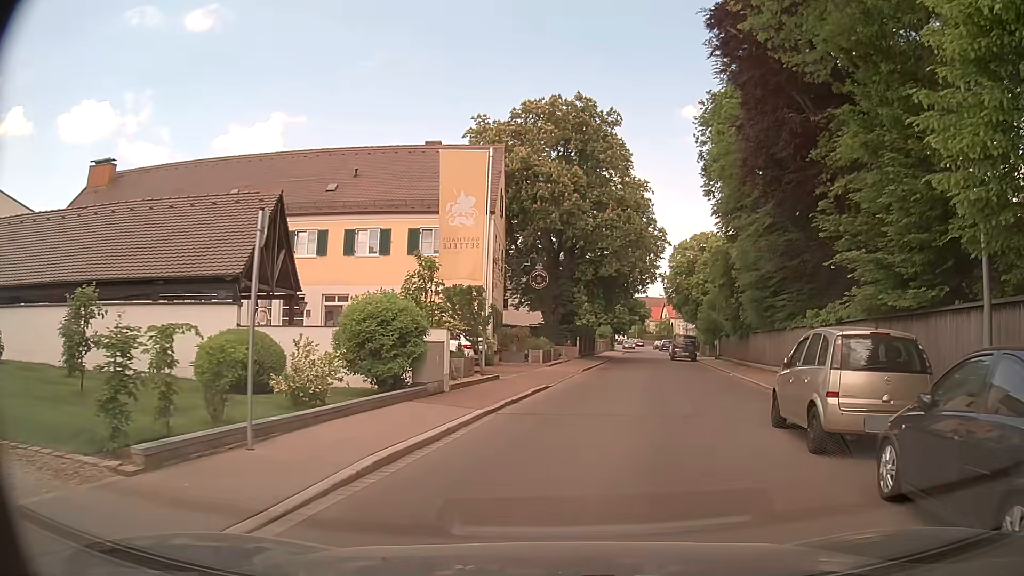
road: unclassified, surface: asphalt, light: Day
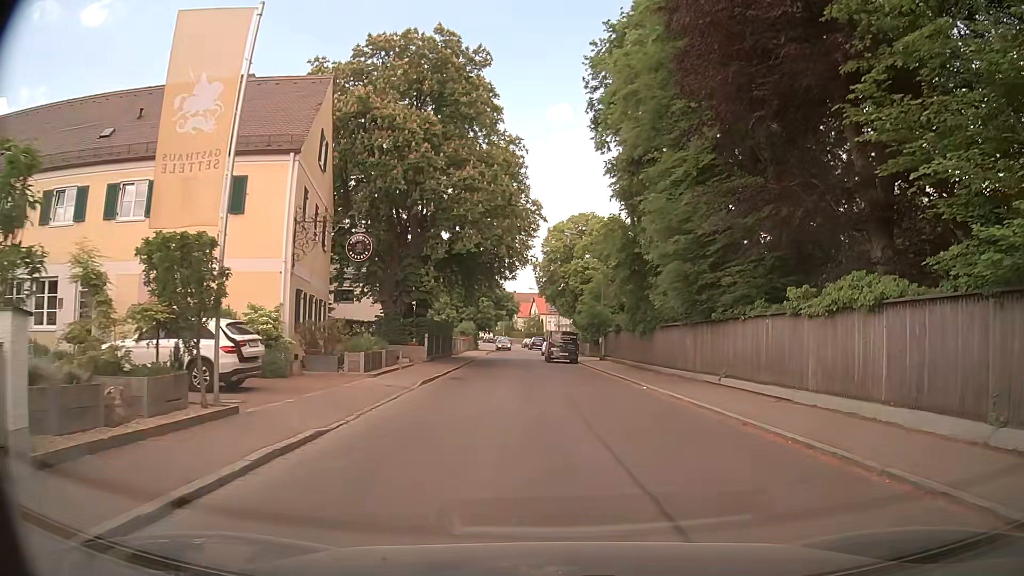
(+1.0, +9.9) m; +12°
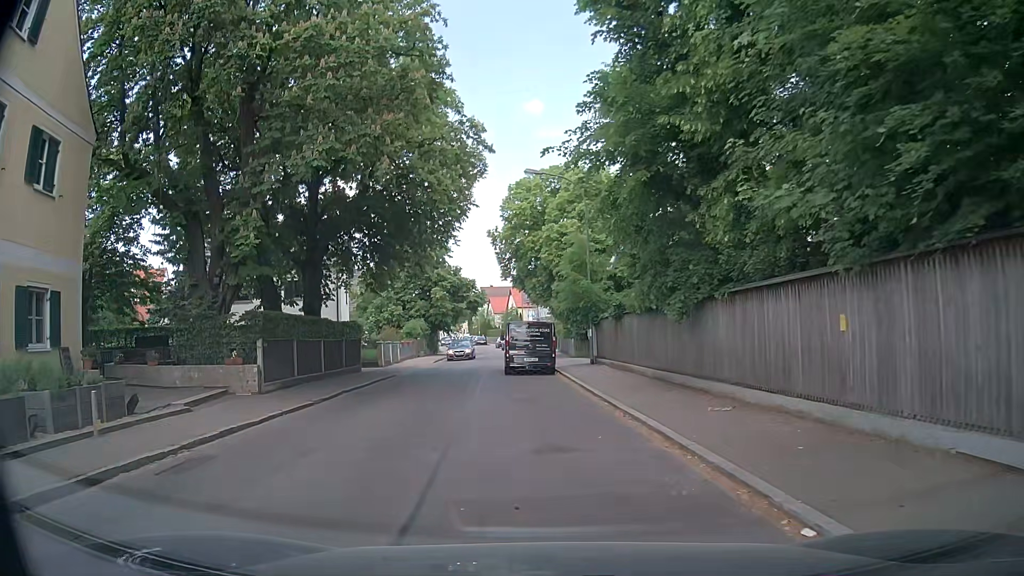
(+1.0, +15.9) m; 0°
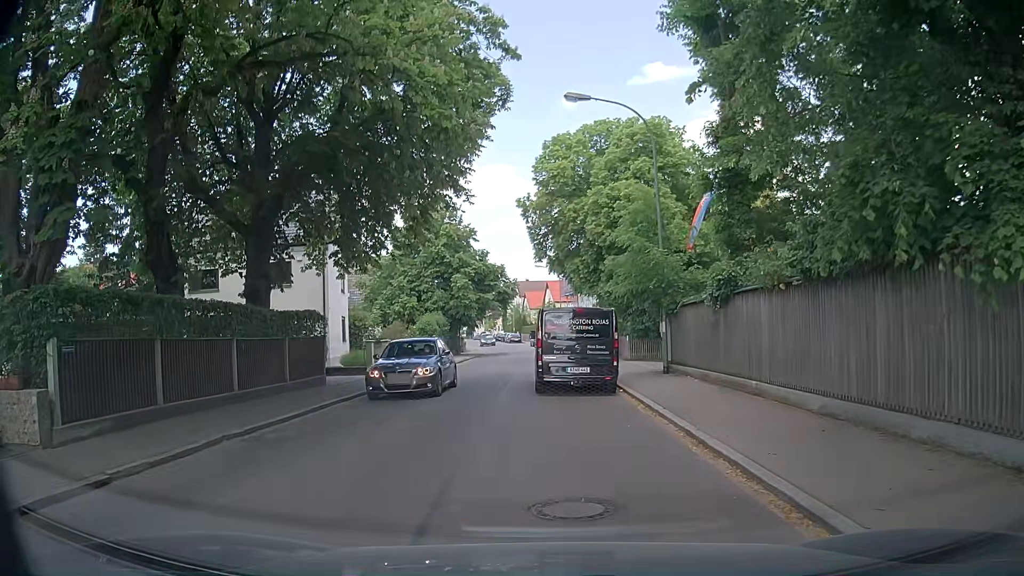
(-0.2, +9.3) m; -3°
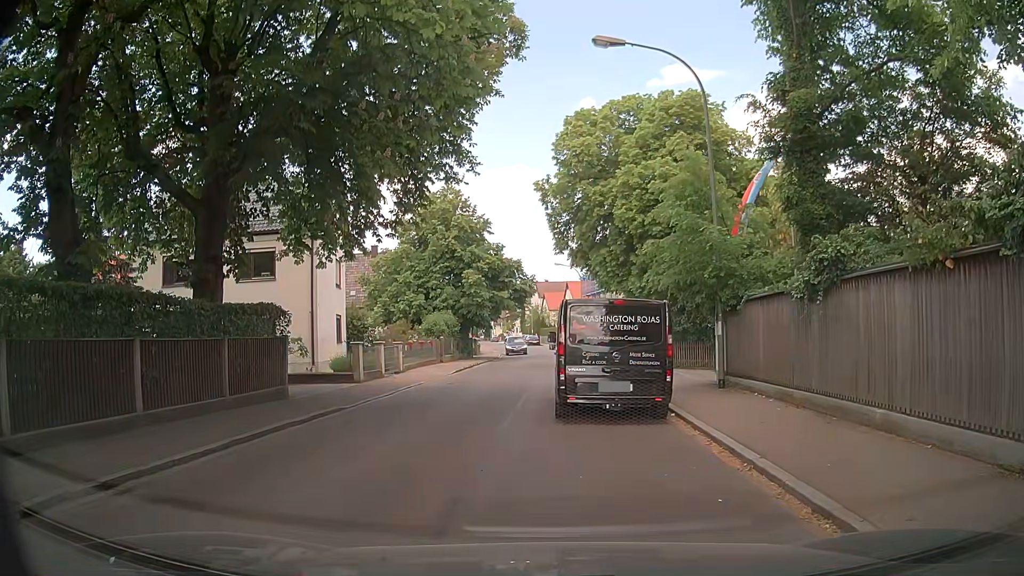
(-0.2, +4.2) m; -4°
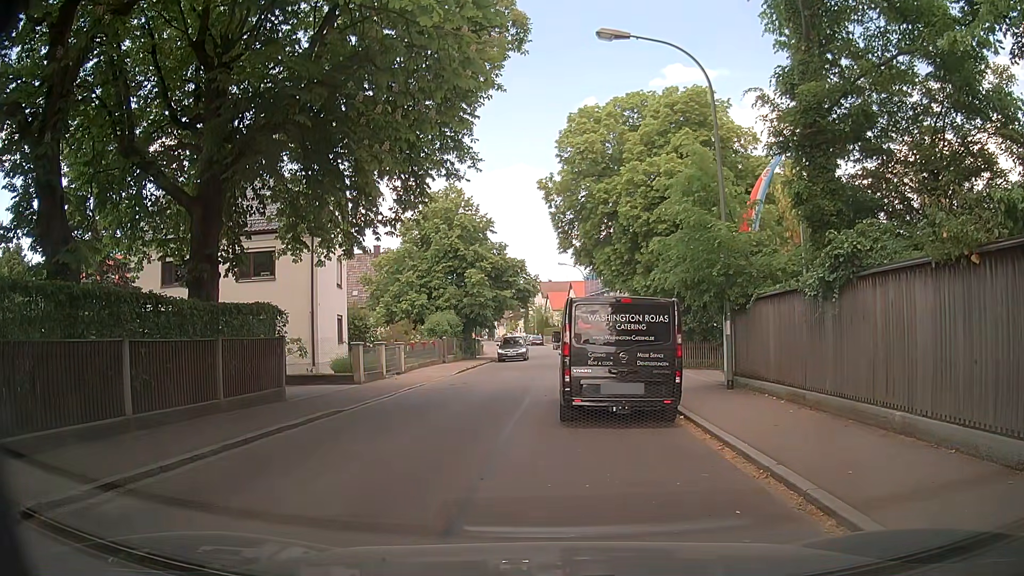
(0.0, +0.5) m; 0°
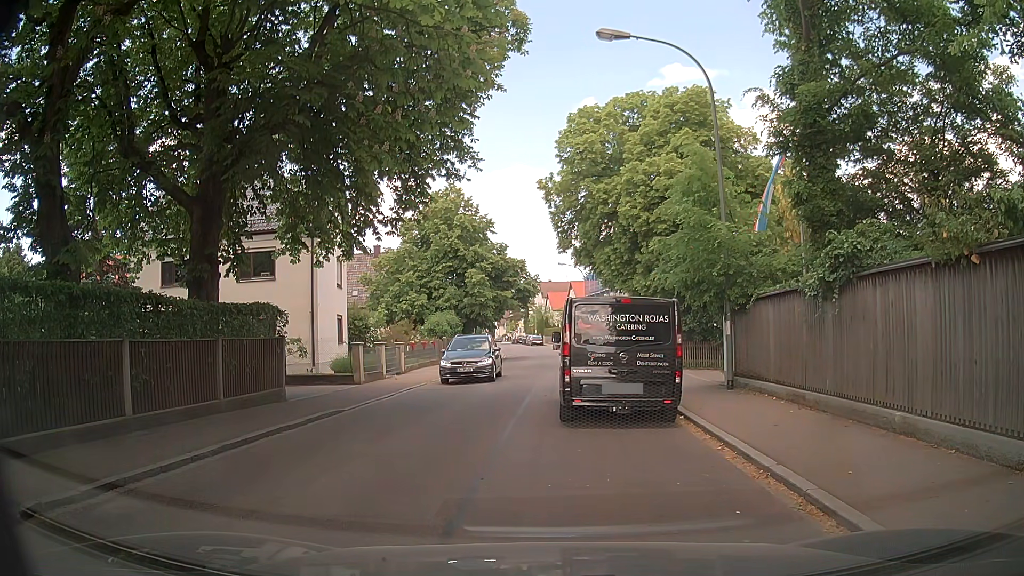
(0.0, 0.0) m; 0°
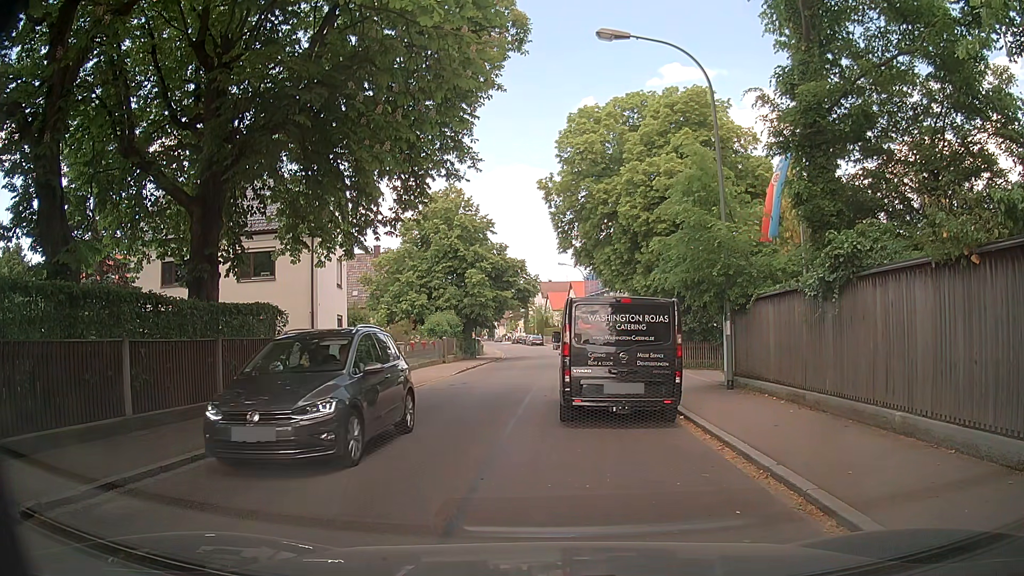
(0.0, 0.0) m; 0°
